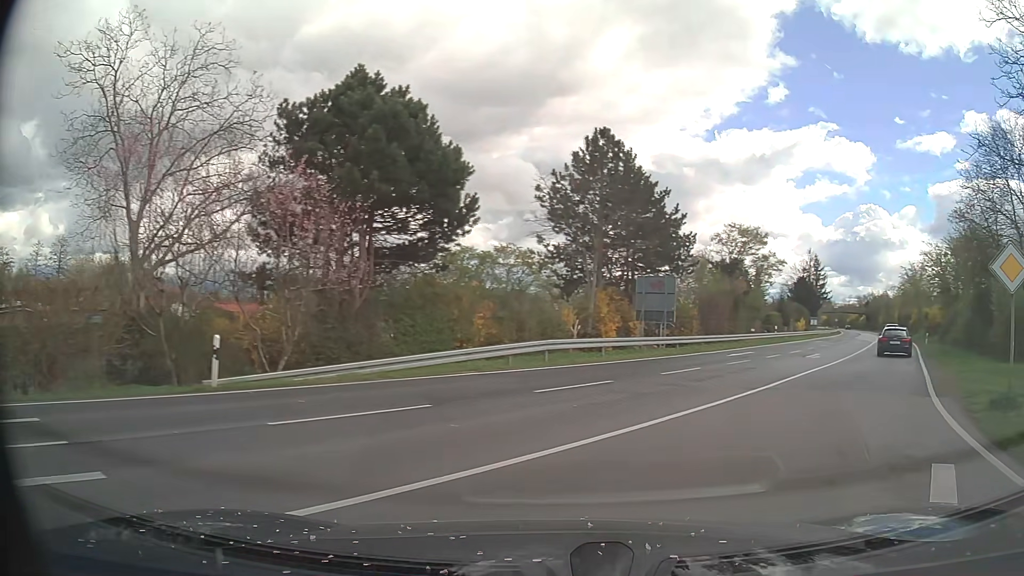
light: Day
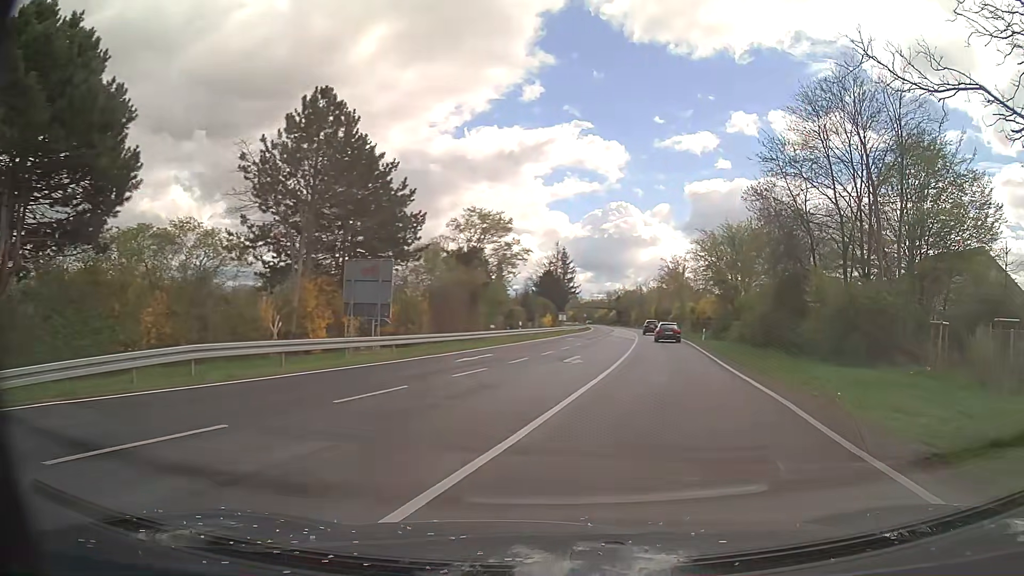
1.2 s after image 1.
(+1.8, +7.5) m; +22°
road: secondary
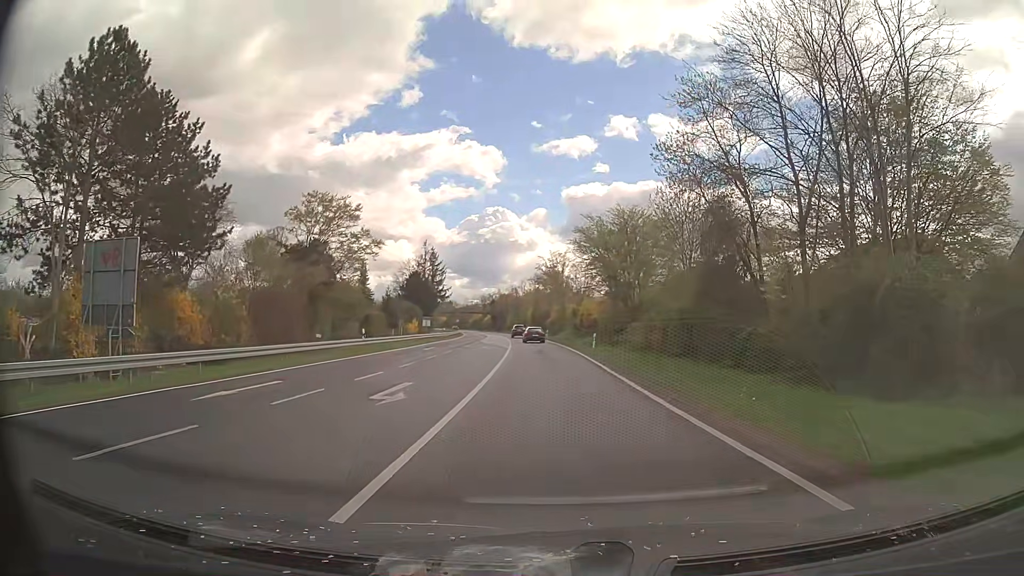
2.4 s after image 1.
(+1.3, +10.5) m; +11°
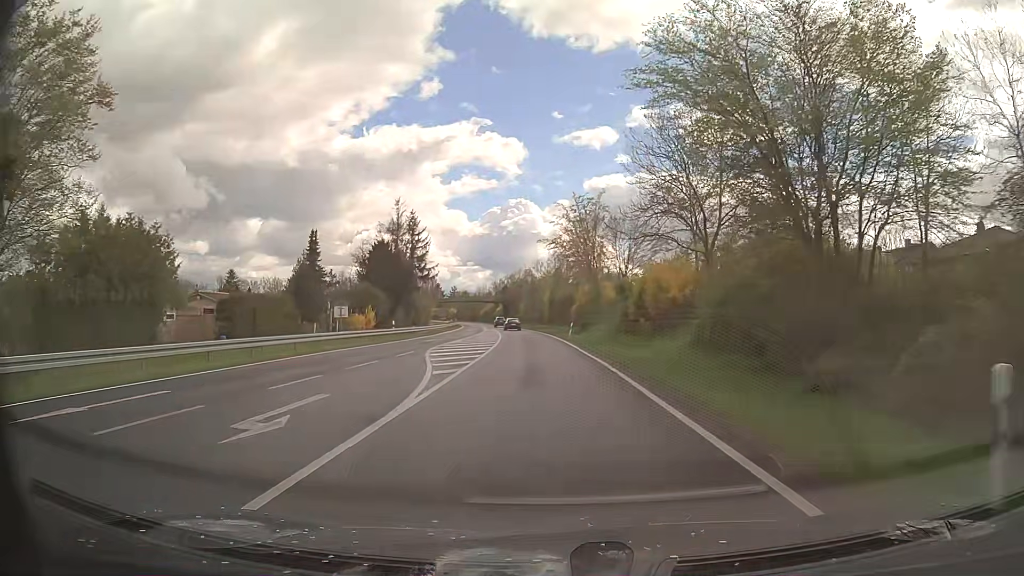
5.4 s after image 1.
(-0.5, +35.8) m; -3°
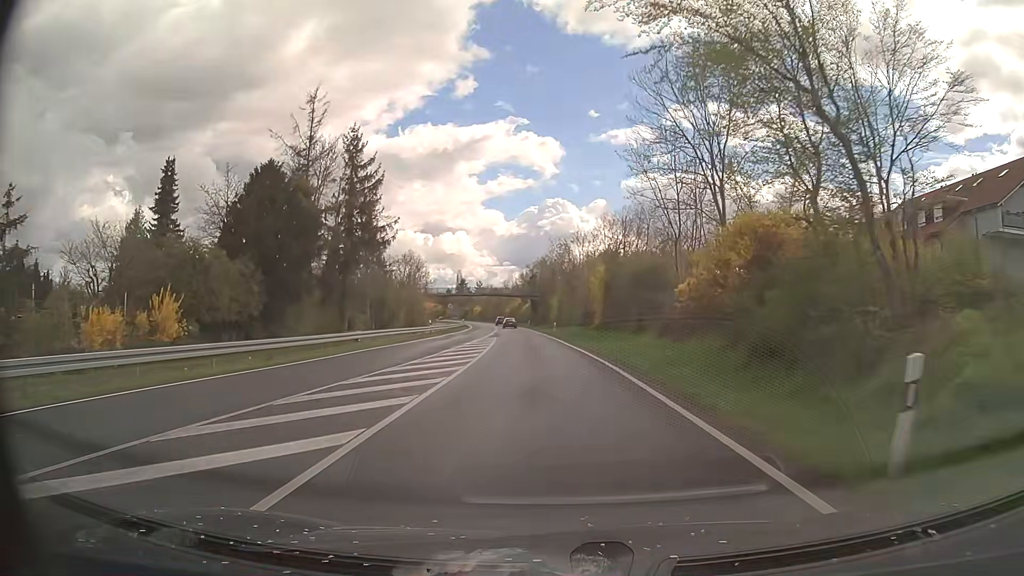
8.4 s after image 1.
(-1.0, +42.9) m; -2°
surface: asphalt
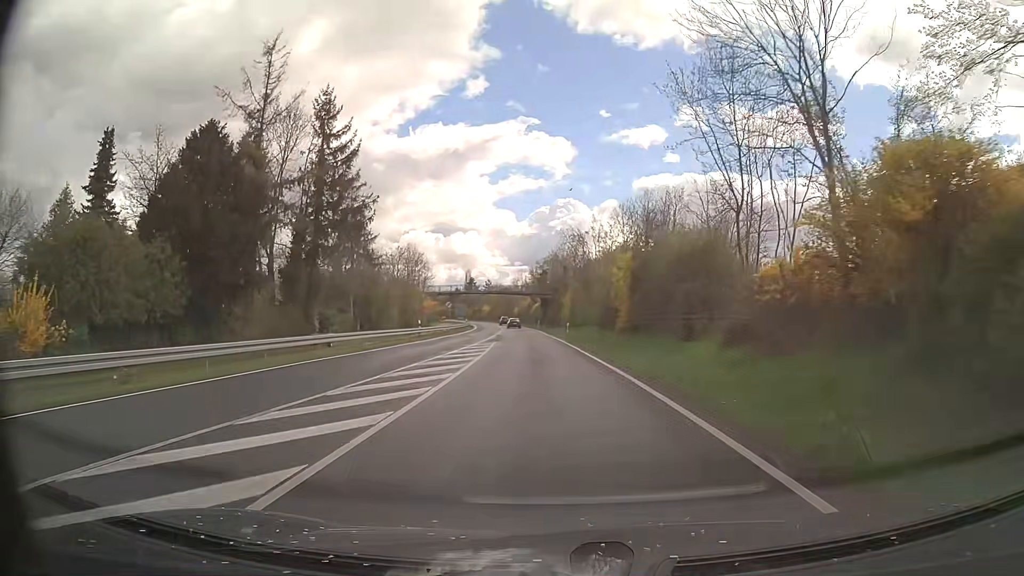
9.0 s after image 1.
(-0.2, +9.4) m; -2°
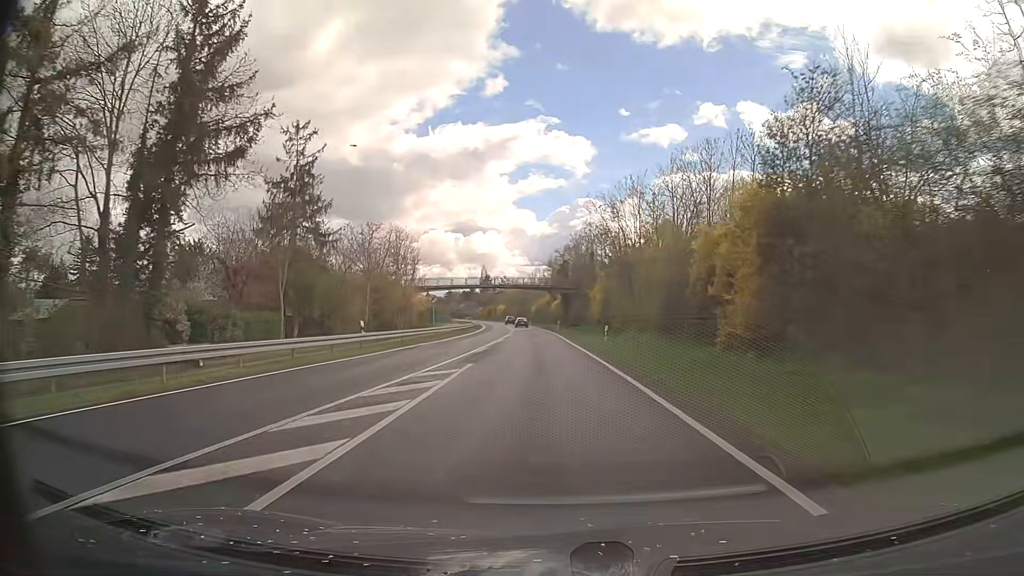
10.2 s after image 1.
(-0.3, +19.6) m; -2°
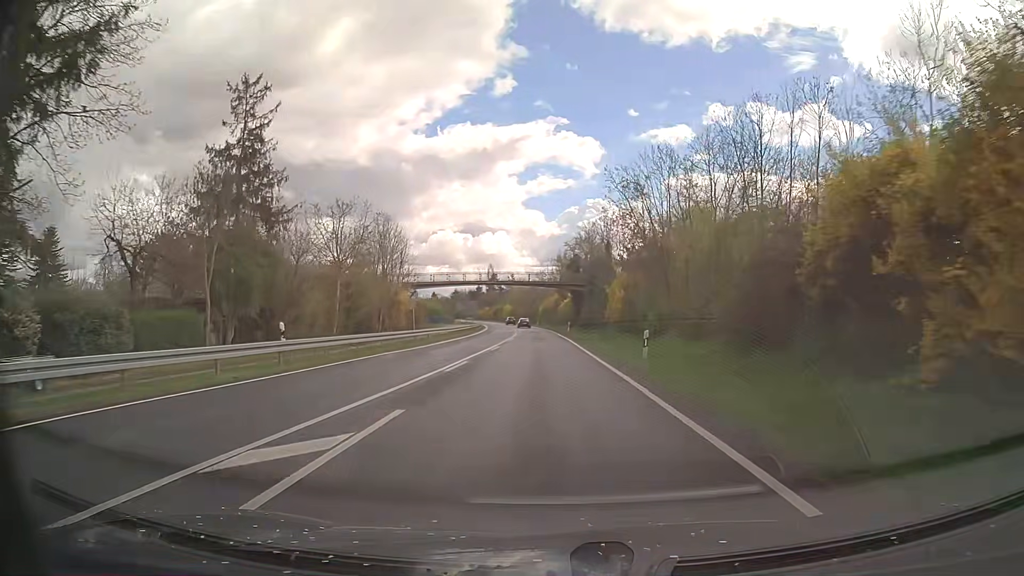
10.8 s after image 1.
(0.0, +10.2) m; 0°
(0, +10) (0, +20) (-1, +30) (-1, +40) (-1, +50) (-2, +60) (-2, +70) (-3, +80) (-4, +90) (-5, +100) m
